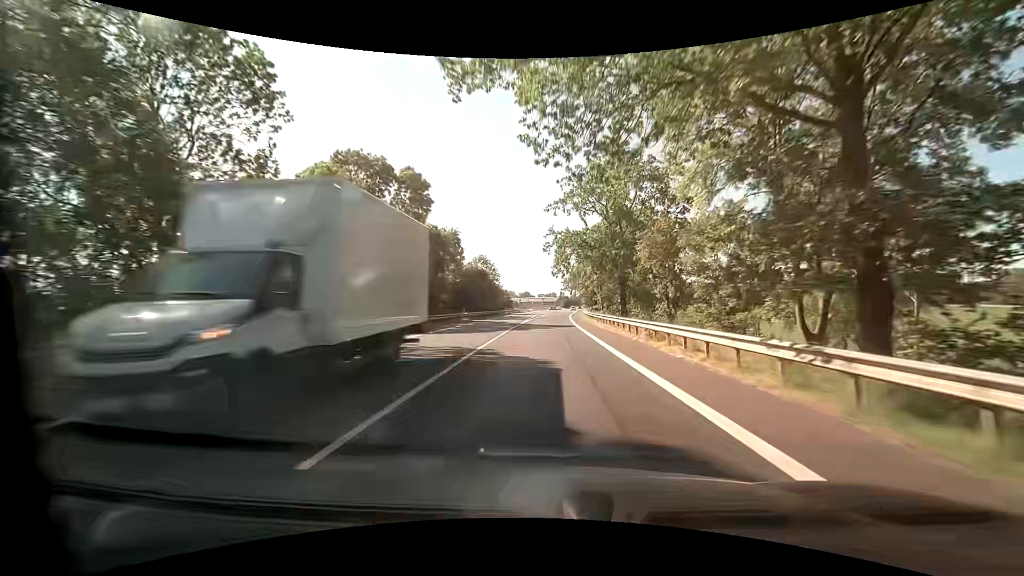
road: primary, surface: asphalt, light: Day
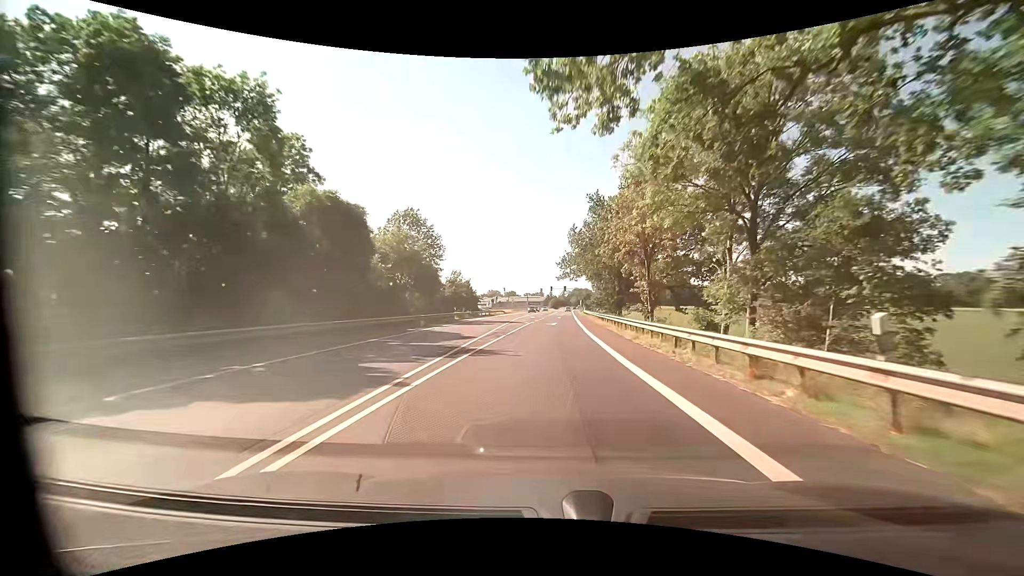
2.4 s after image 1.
(+0.6, +45.2) m; +1°
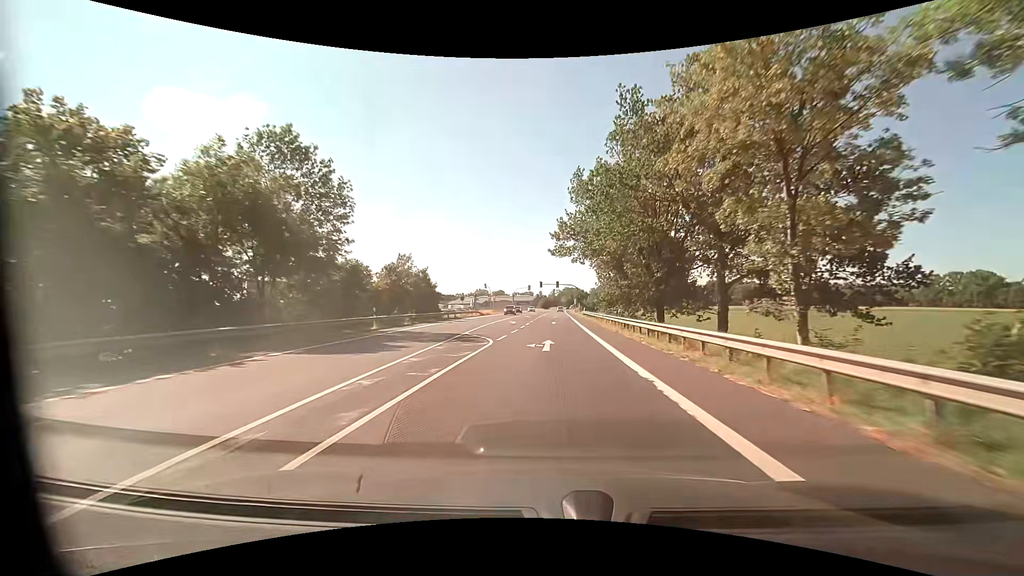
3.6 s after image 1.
(+0.2, +22.6) m; +1°
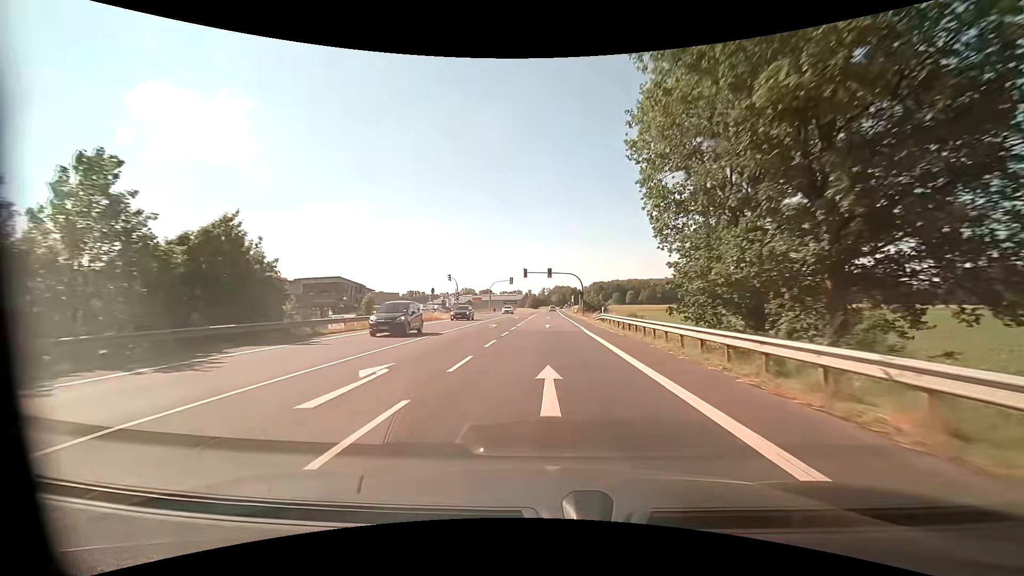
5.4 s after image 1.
(+0.4, +34.0) m; +1°
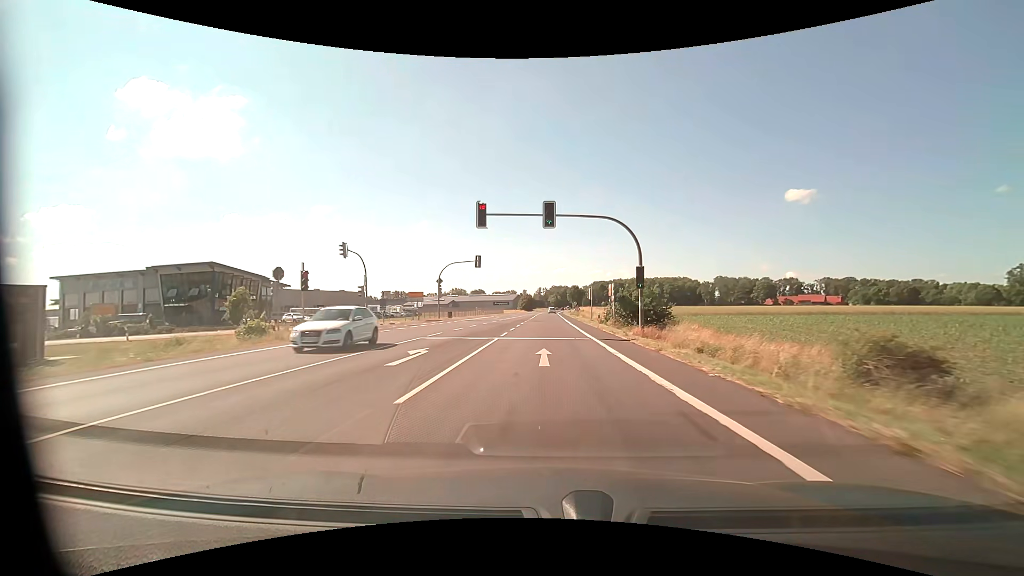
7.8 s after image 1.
(+0.5, +45.3) m; +1°
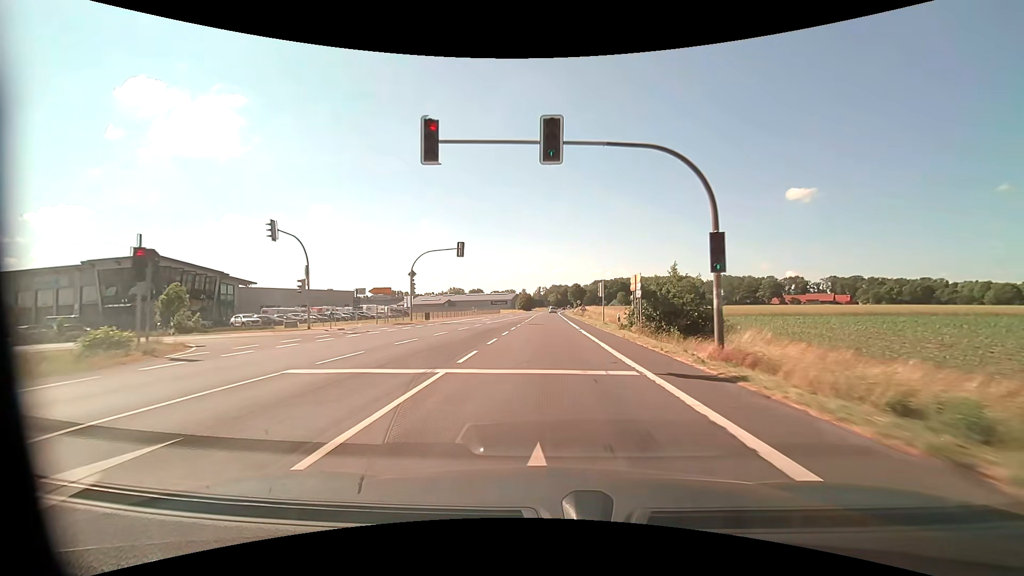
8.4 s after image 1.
(0.0, +11.3) m; 0°
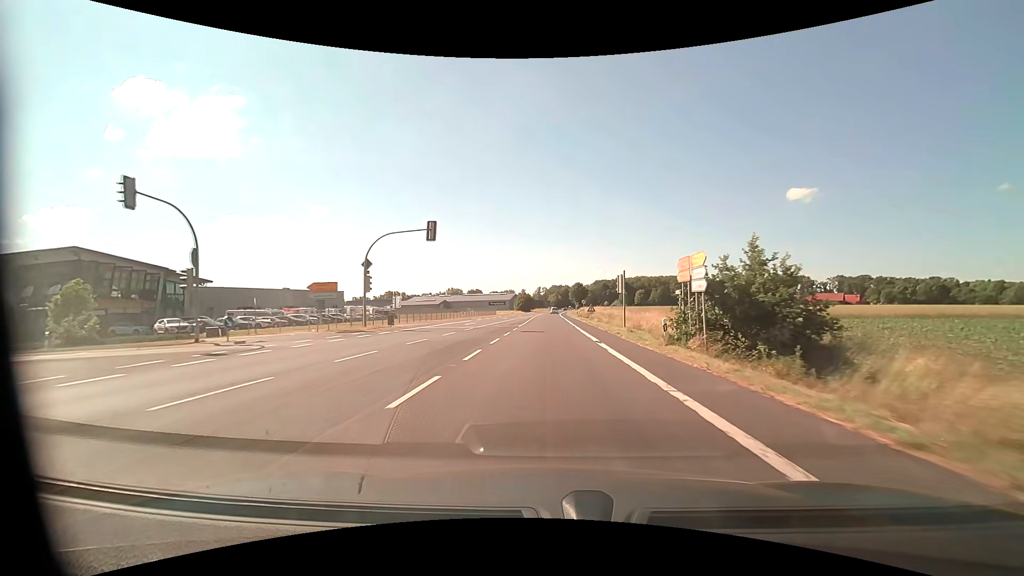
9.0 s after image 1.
(0.0, +11.3) m; 0°
